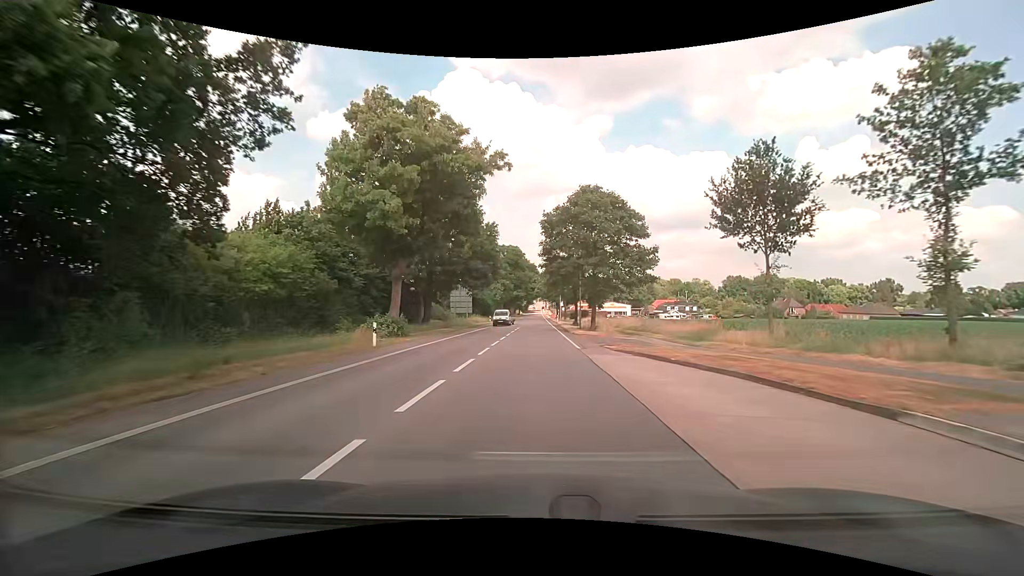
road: secondary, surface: asphalt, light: Day
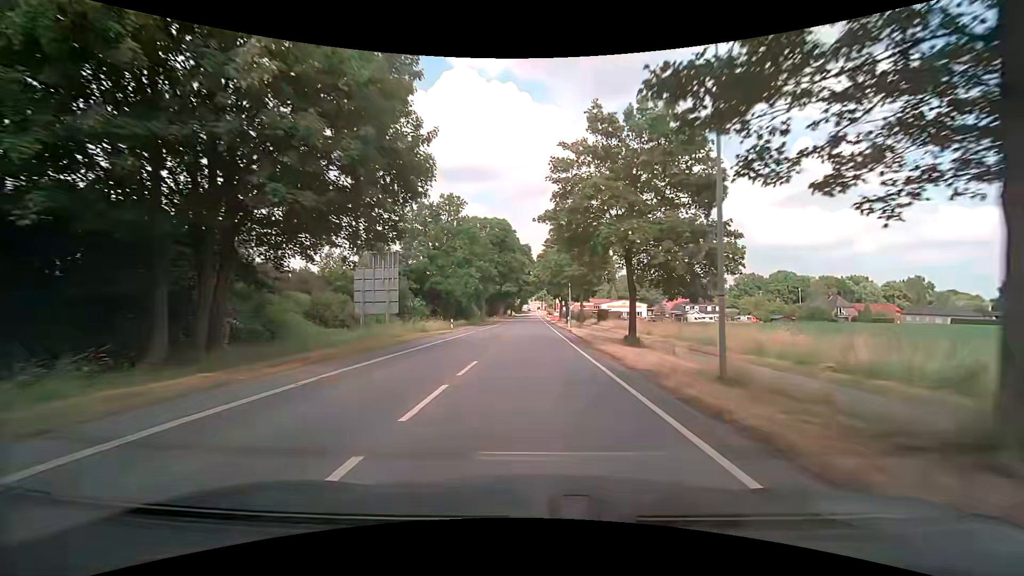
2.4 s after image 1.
(0.0, +32.8) m; +1°
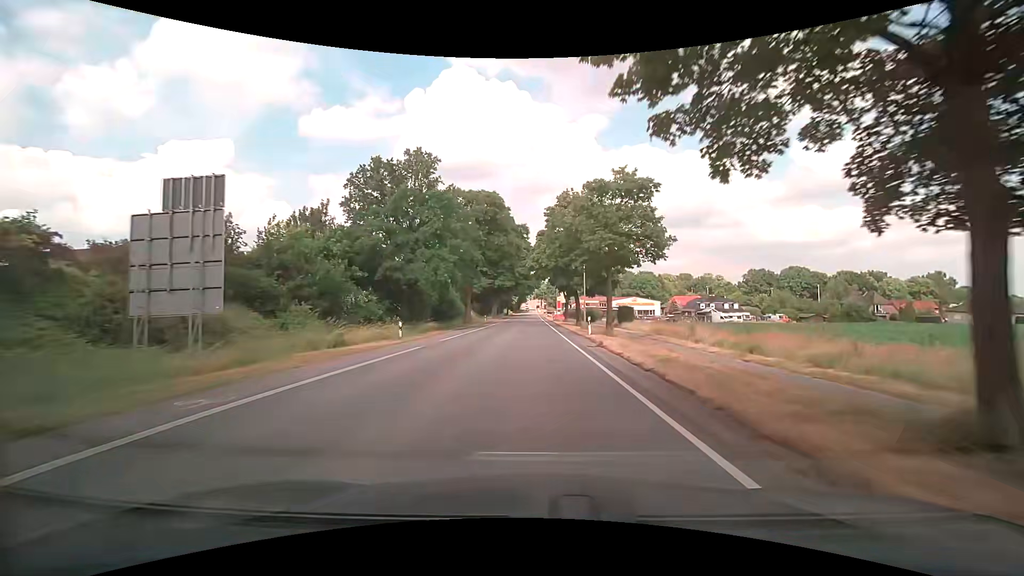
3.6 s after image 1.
(-0.2, +17.0) m; -1°
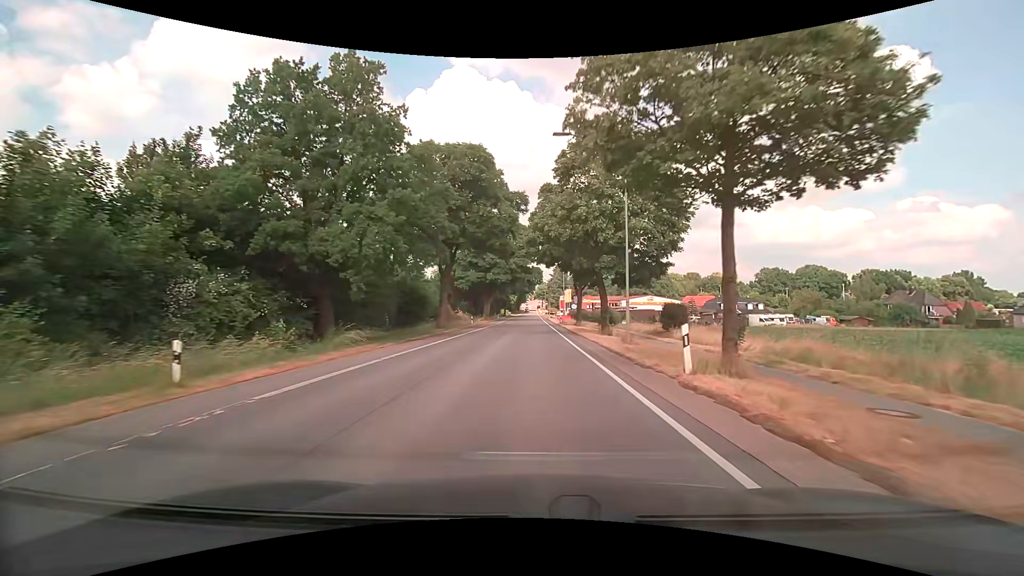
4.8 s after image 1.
(0.0, +17.3) m; 0°
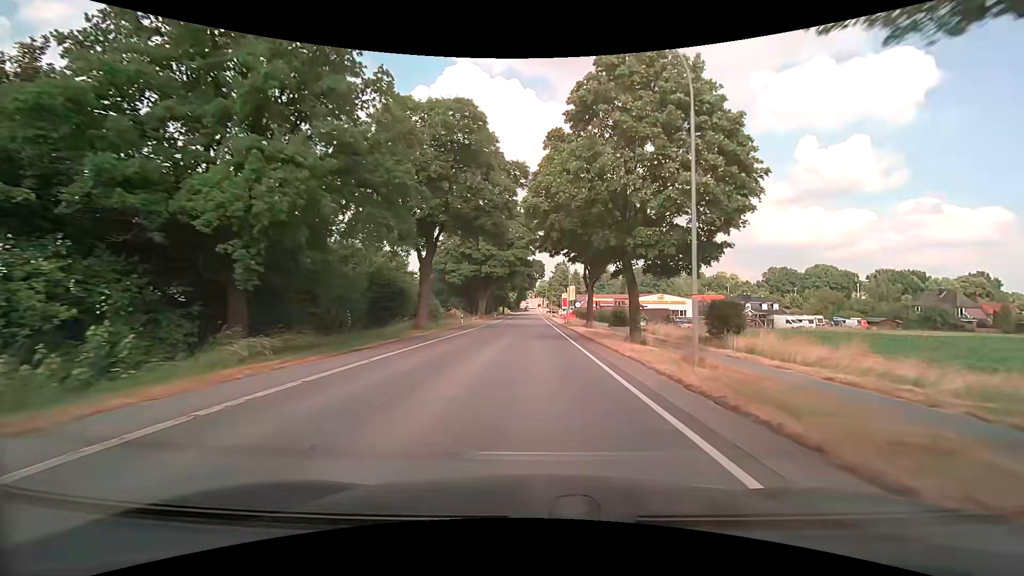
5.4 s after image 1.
(0.0, +8.6) m; 0°
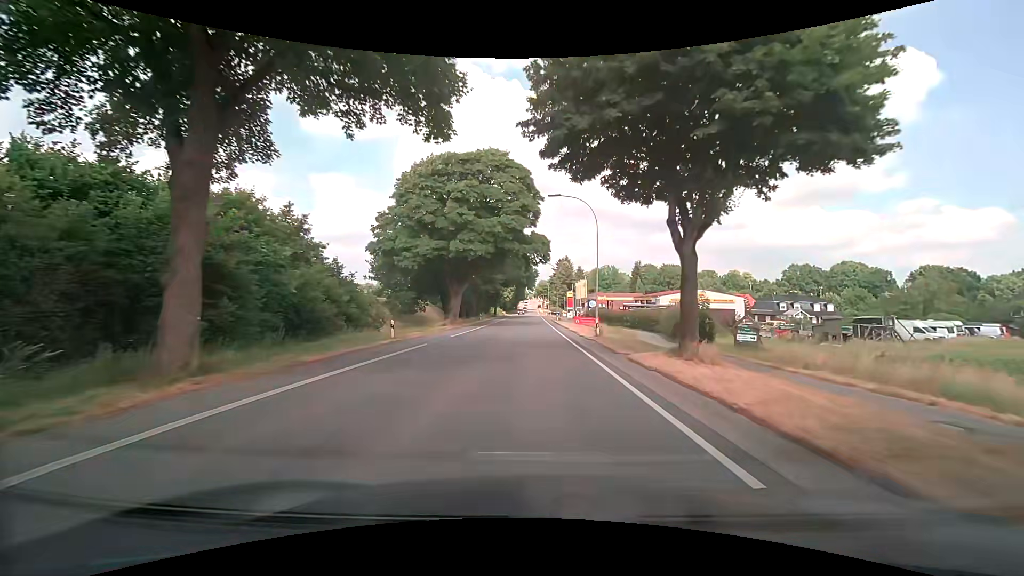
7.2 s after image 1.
(0.0, +25.4) m; 0°
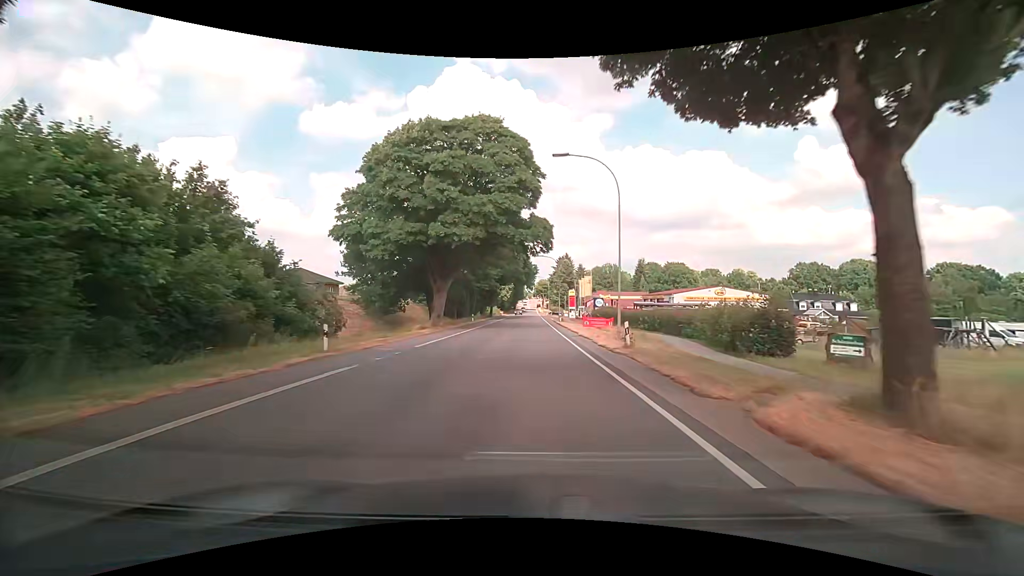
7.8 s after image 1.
(0.0, +8.4) m; -1°
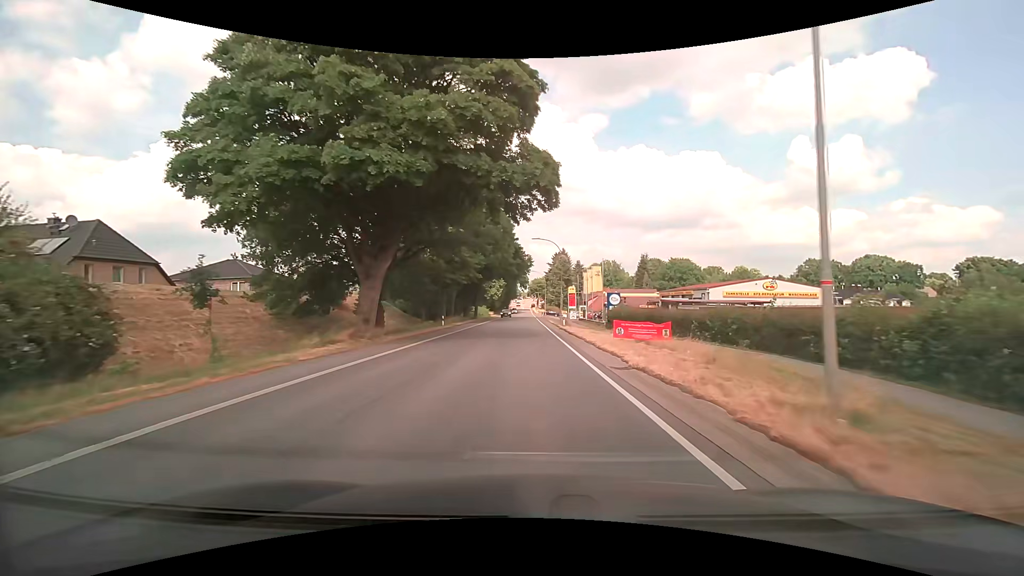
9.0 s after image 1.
(+0.2, +16.7) m; +1°
(0, +10) (0, +20) (0, +30) (0, +40) (0, +50) (0, +60) (0, +70) (0, +80) (-1, +90) (-1, +100) m
